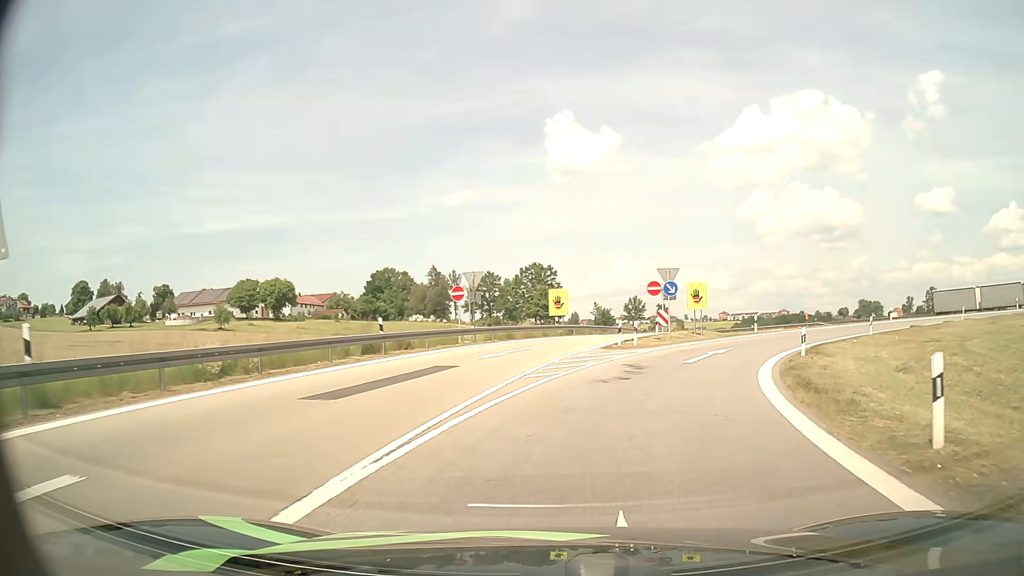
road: motorway_link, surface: asphalt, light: Day
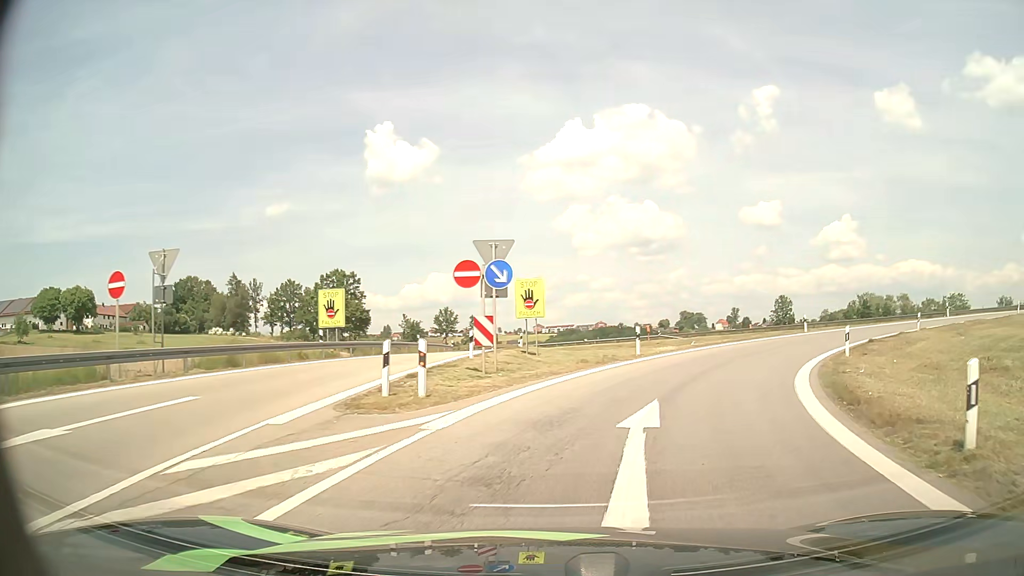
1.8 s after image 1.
(+2.0, +15.5) m; +16°
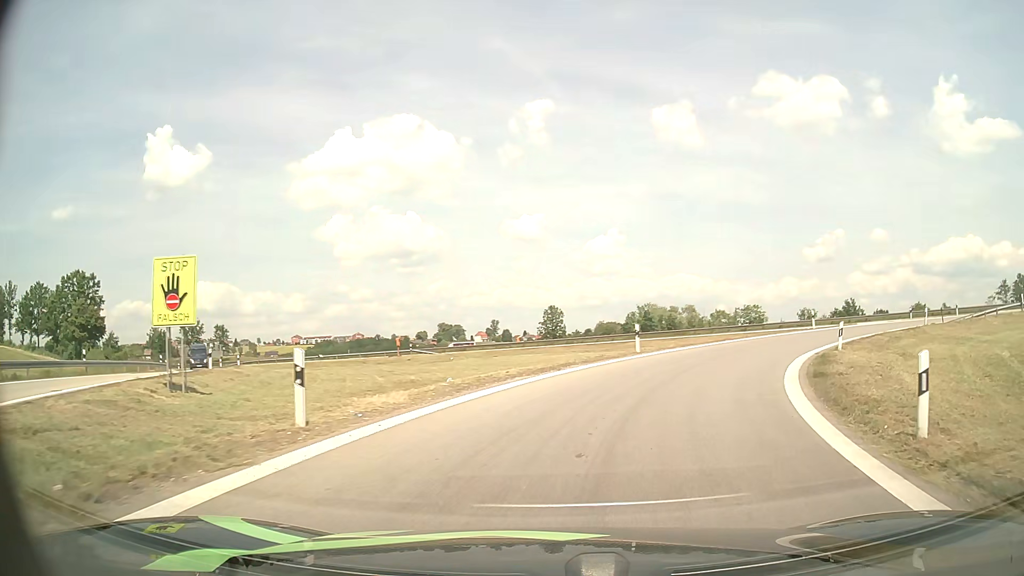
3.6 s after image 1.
(+2.7, +14.9) m; +21°
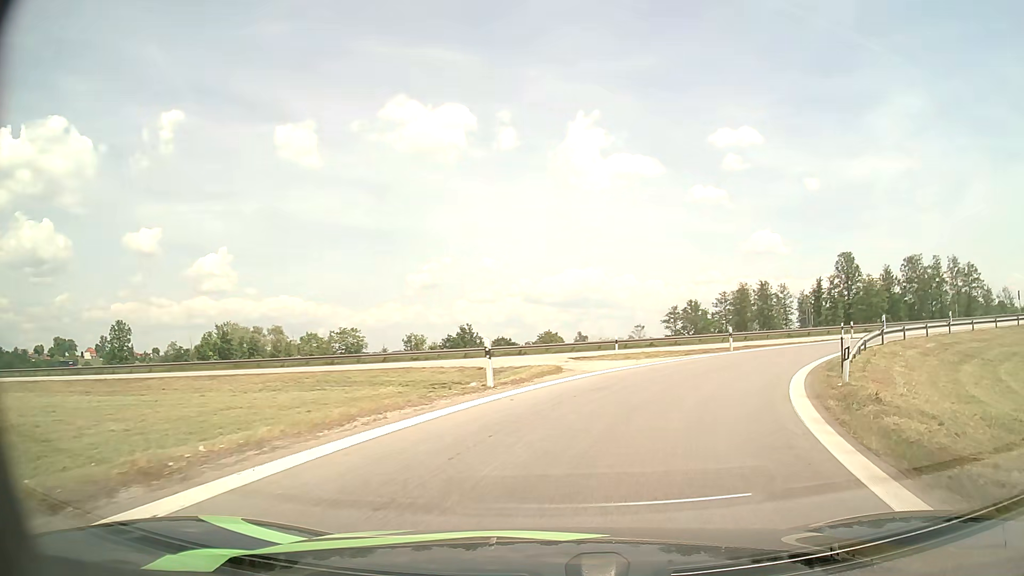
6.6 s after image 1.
(+7.4, +24.7) m; +33°
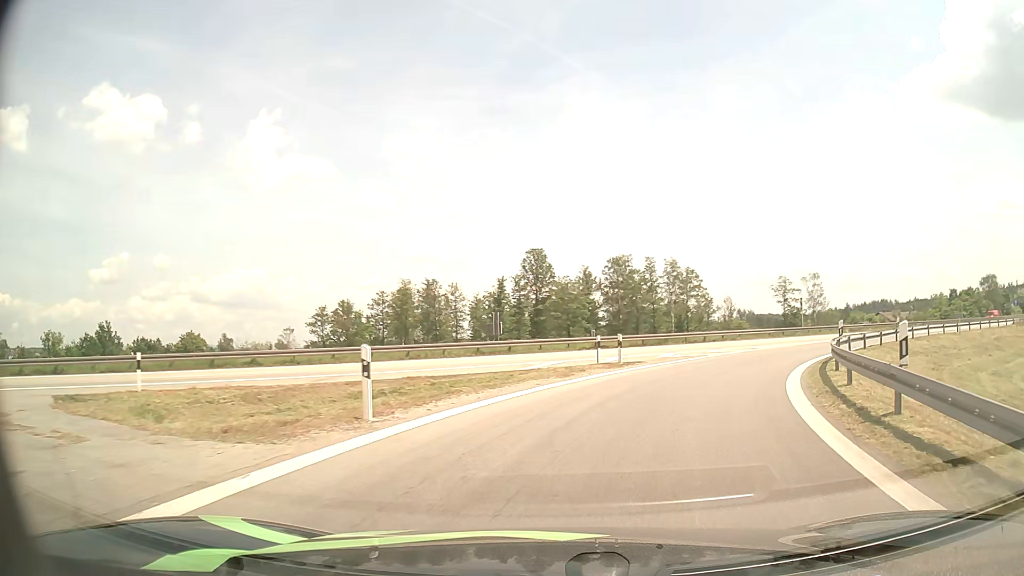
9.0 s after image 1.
(+5.2, +20.4) m; +29°
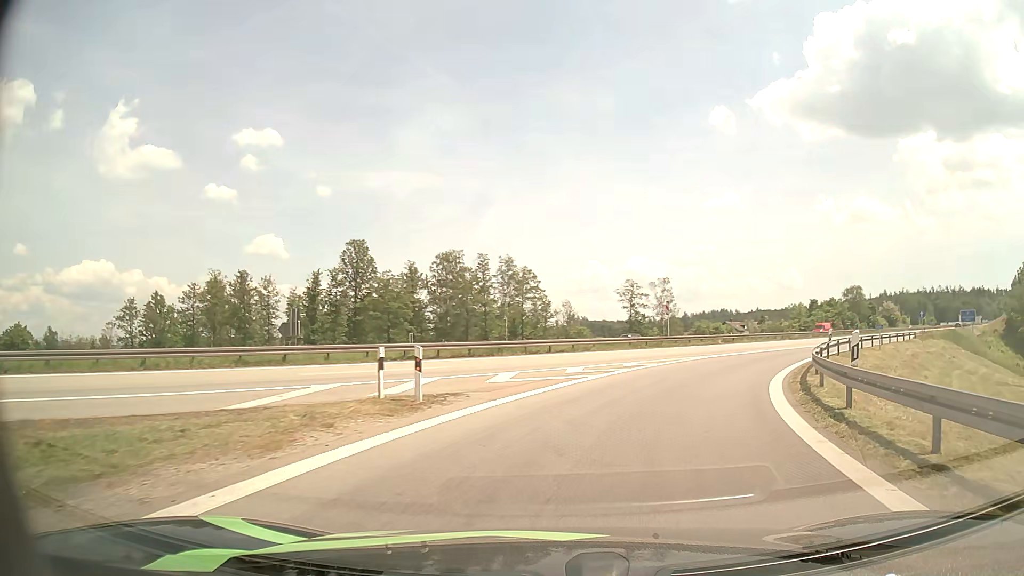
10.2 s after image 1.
(+1.3, +10.6) m; +14°
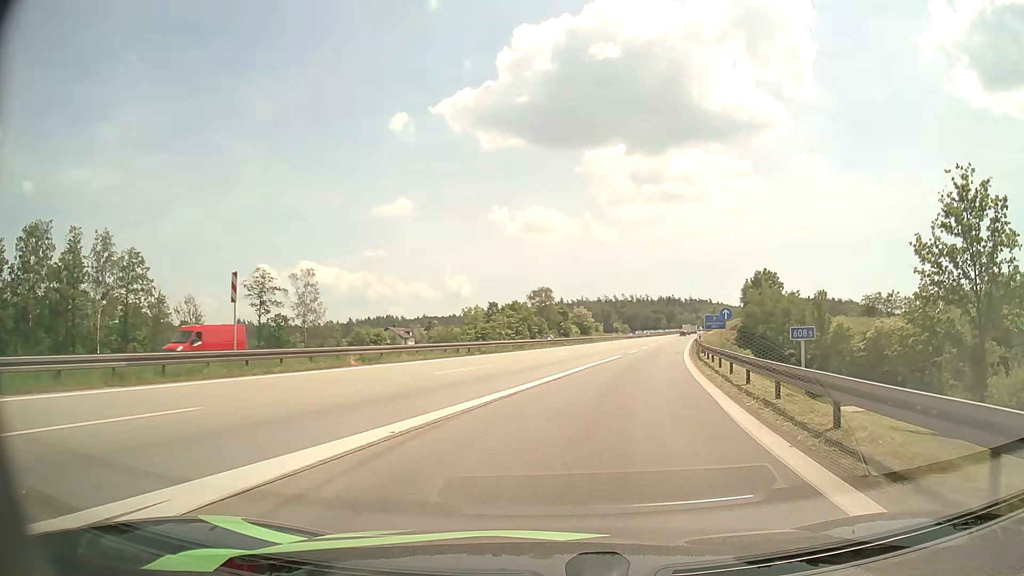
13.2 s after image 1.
(+7.7, +26.5) m; +29°
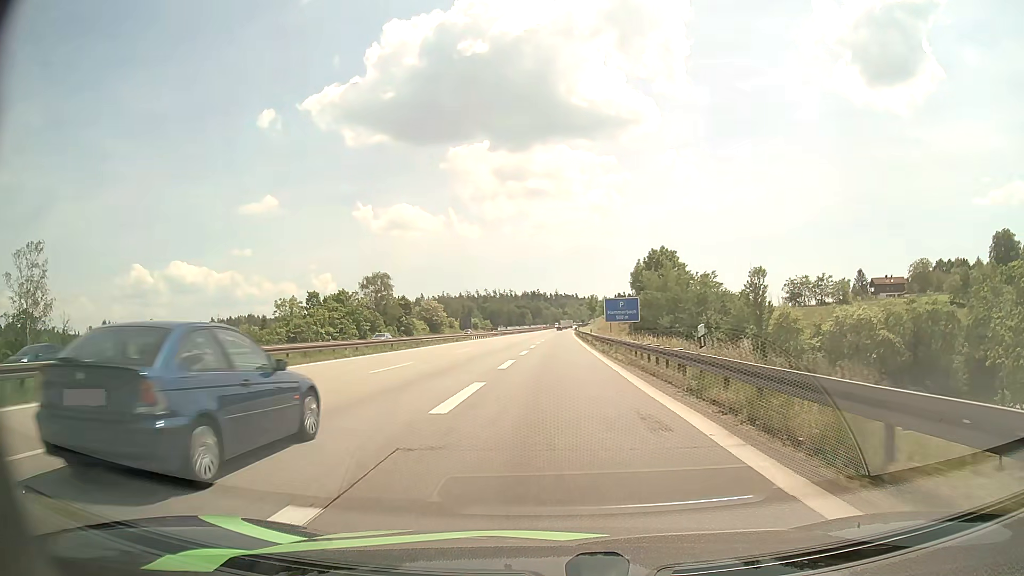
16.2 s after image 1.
(+5.2, +35.6) m; +12°
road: motorway
(0, +10) (0, +20) (0, +30) (0, +40) (0, +50) (0, +60) (+1, +70) (+1, +80) (+1, +90) (+1, +100) m
